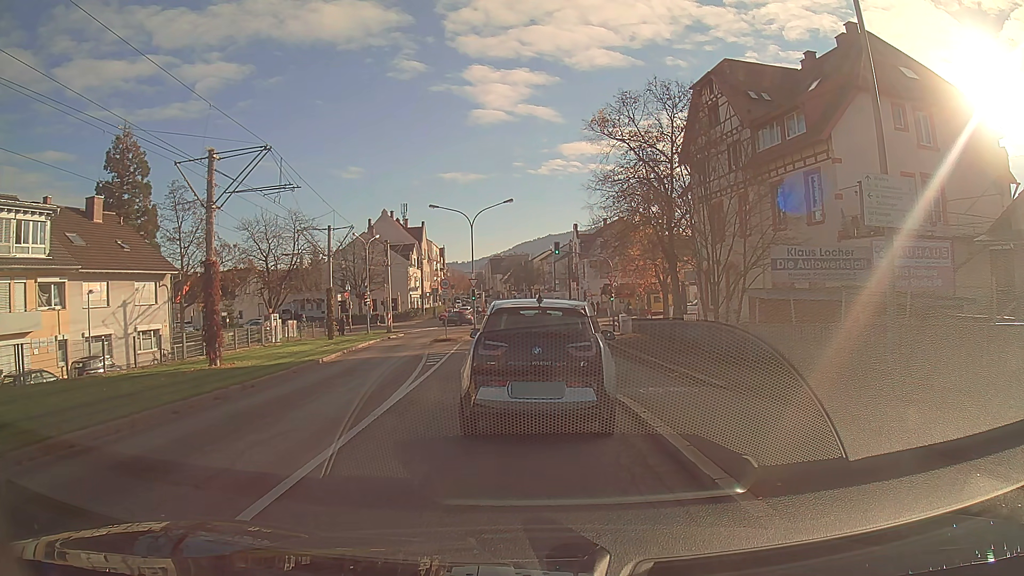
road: tertiary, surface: asphalt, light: Day
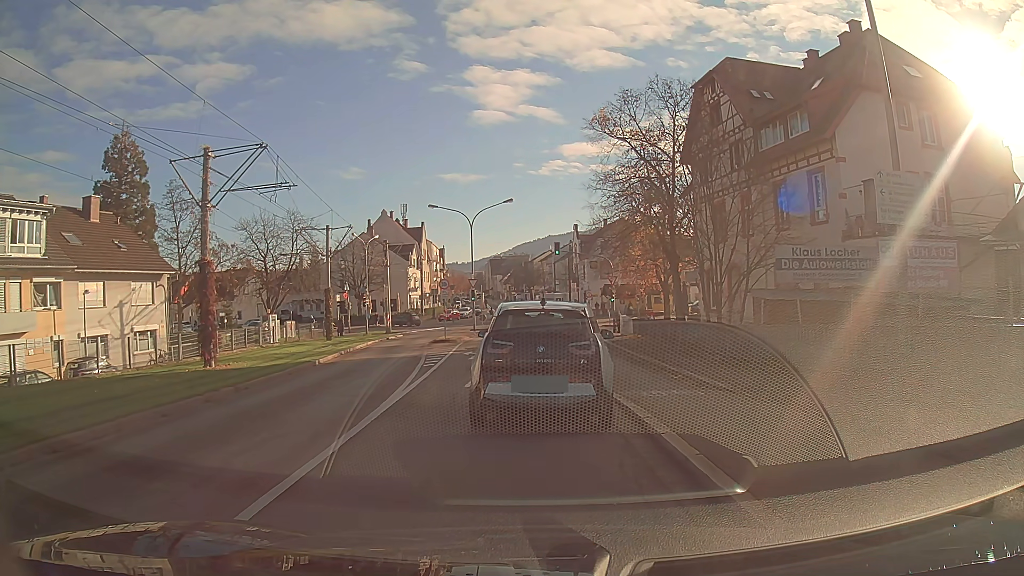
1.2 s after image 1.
(0.0, +0.4) m; 0°
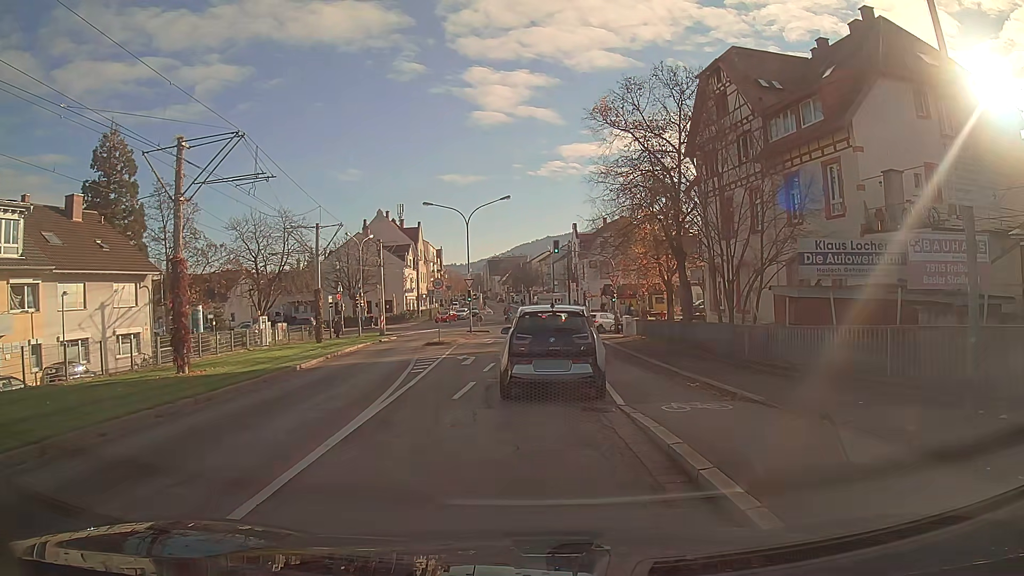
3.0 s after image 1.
(0.0, +1.9) m; -2°
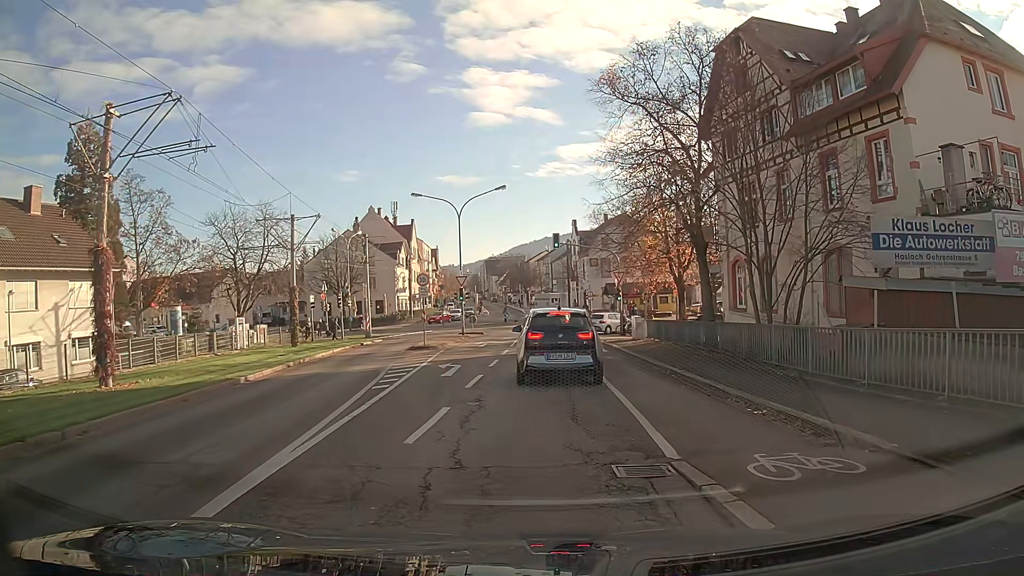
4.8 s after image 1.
(0.0, +4.3) m; 0°
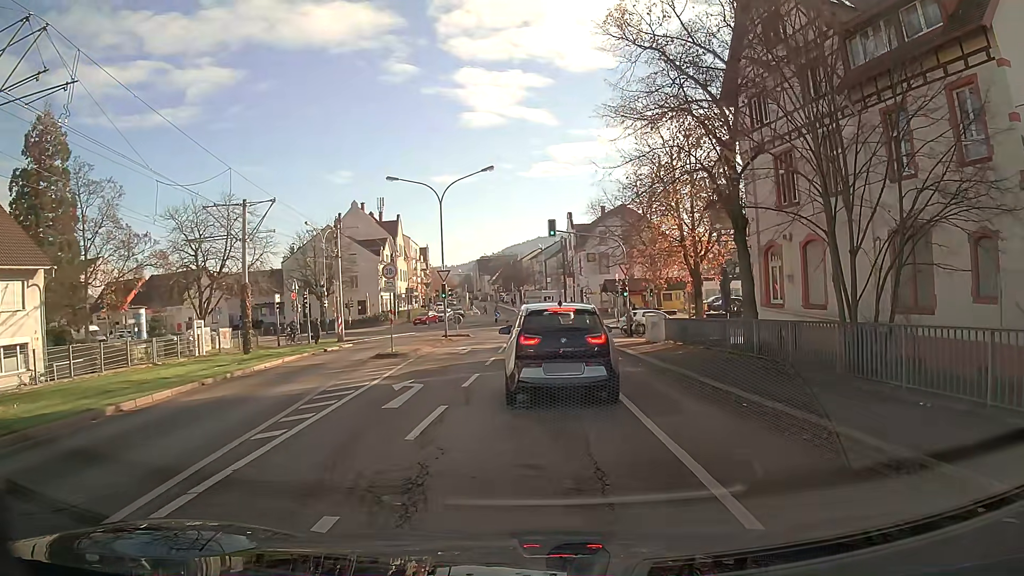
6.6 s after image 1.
(0.0, +5.9) m; -1°
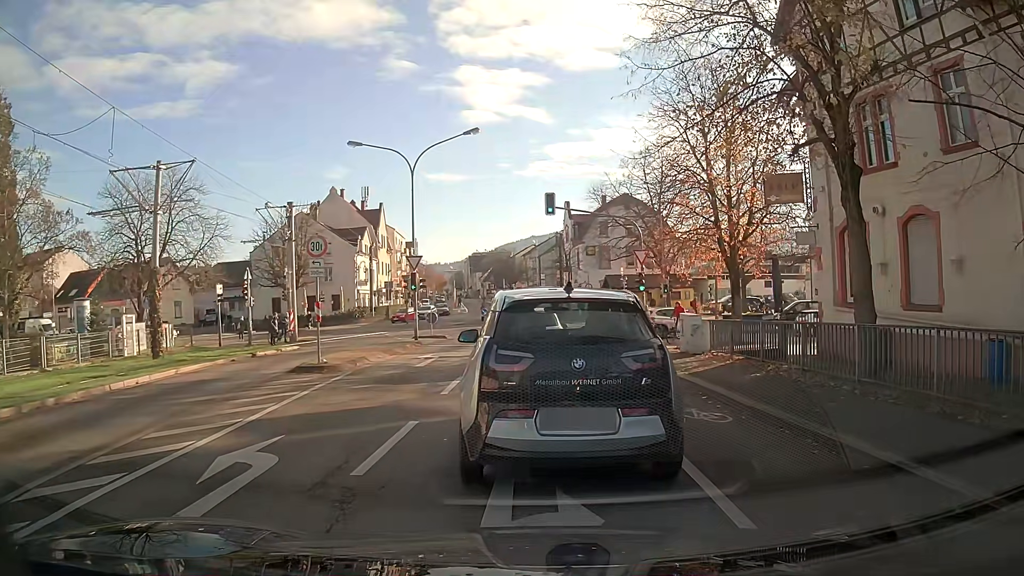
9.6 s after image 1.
(+0.2, +7.7) m; +1°
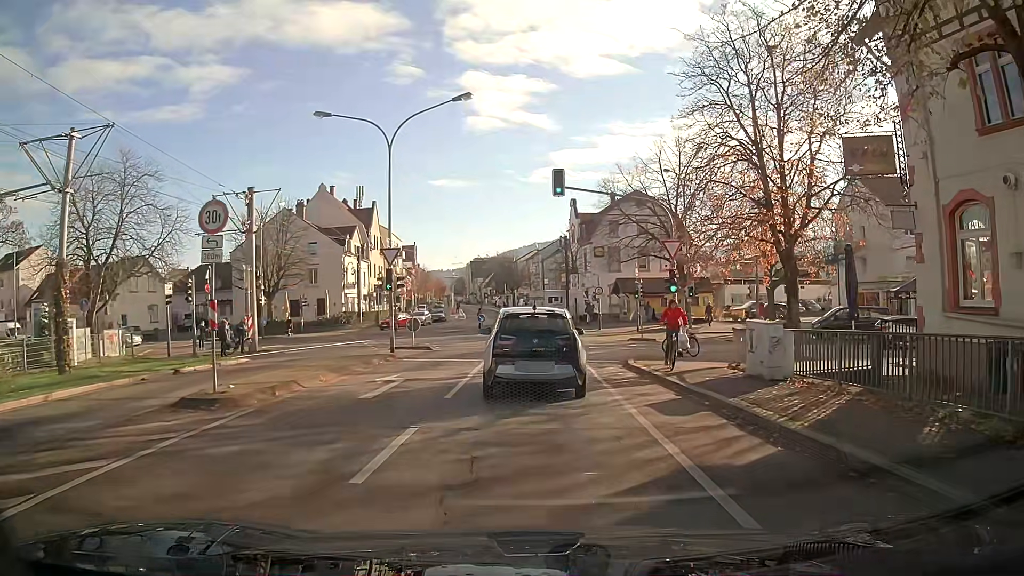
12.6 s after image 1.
(0.0, +6.3) m; 0°
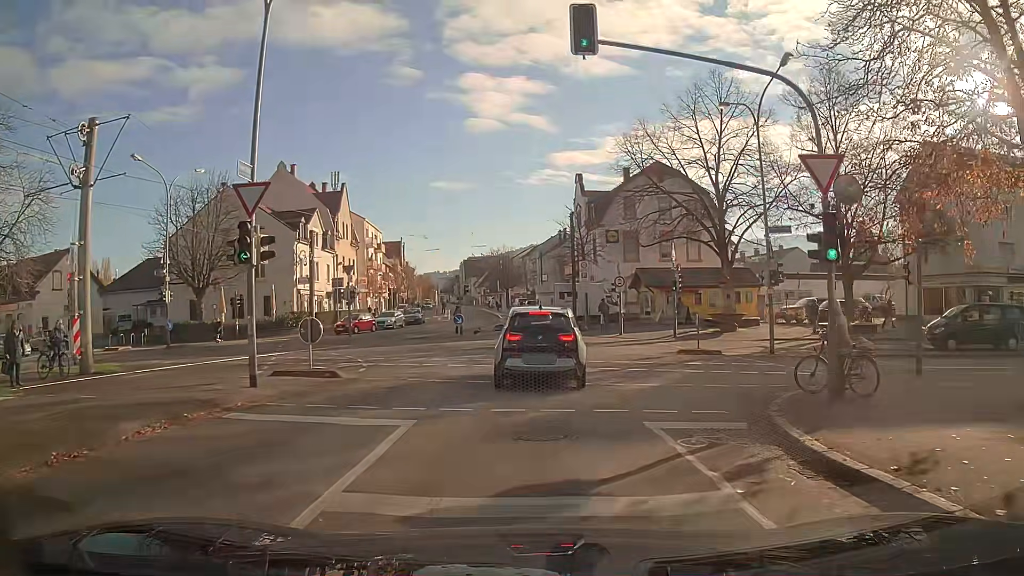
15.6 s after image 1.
(-0.1, +13.4) m; 0°
